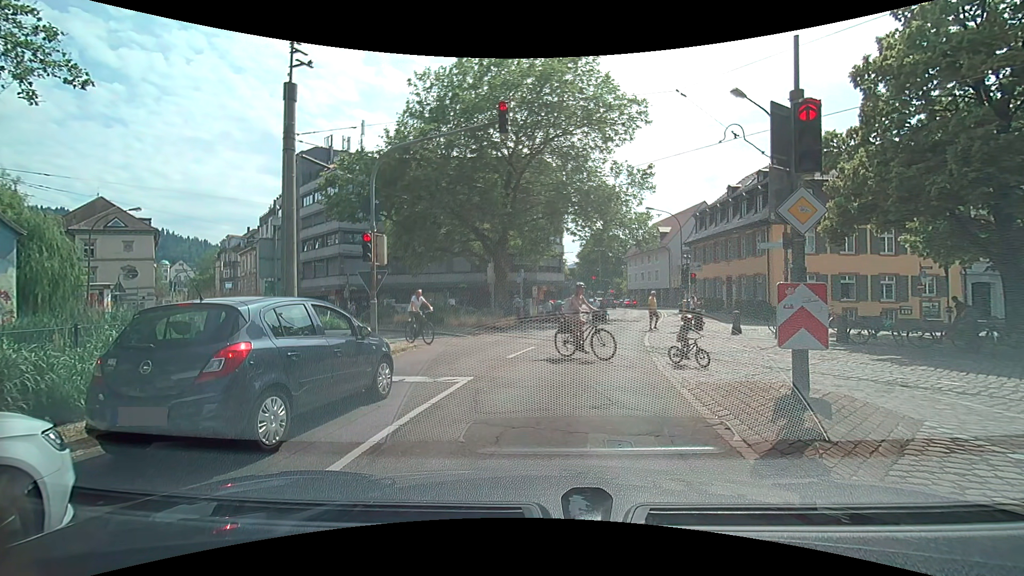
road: primary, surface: asphalt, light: Day
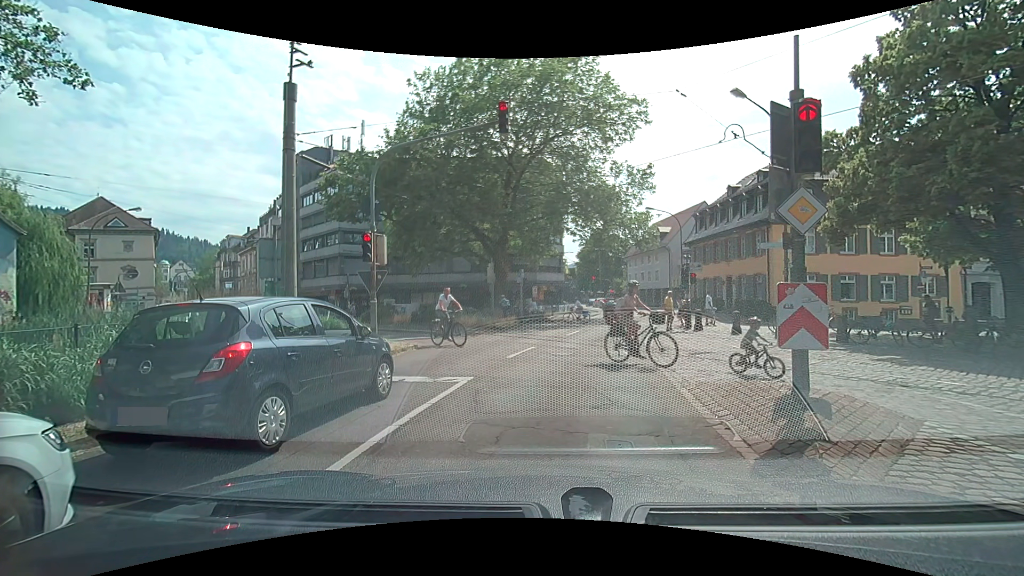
(0.0, 0.0) m; 0°
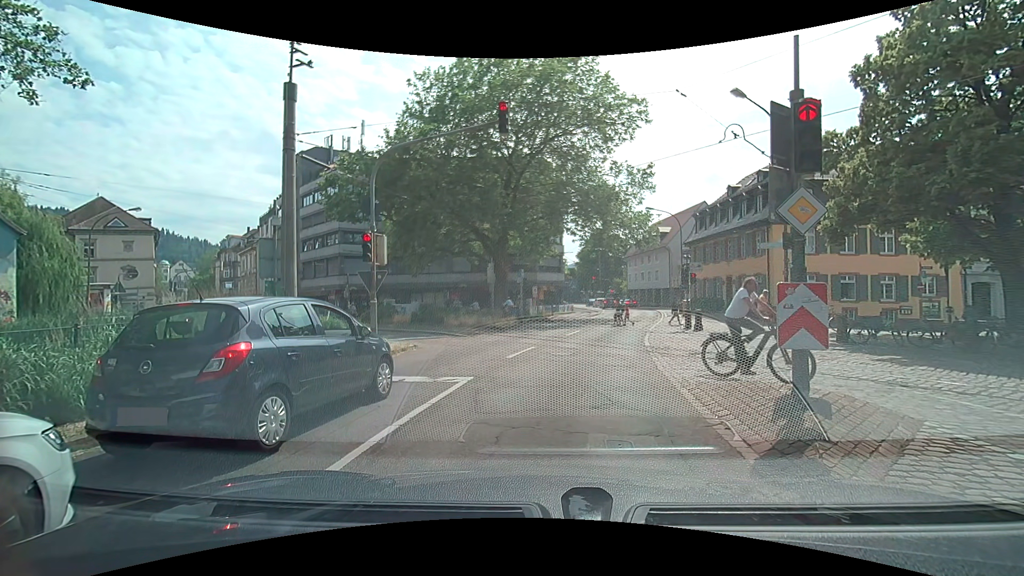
(0.0, 0.0) m; 0°
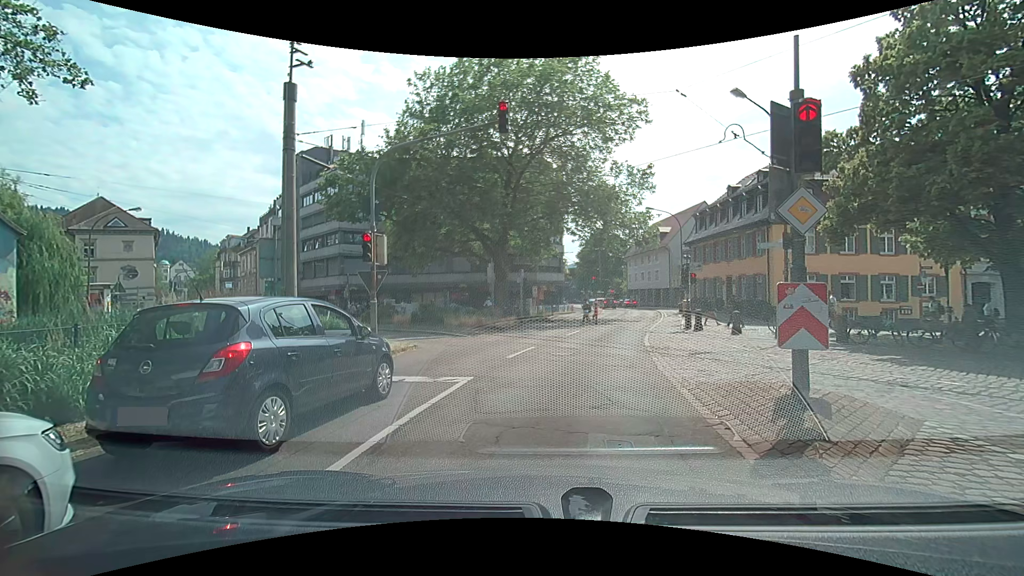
(0.0, 0.0) m; 0°
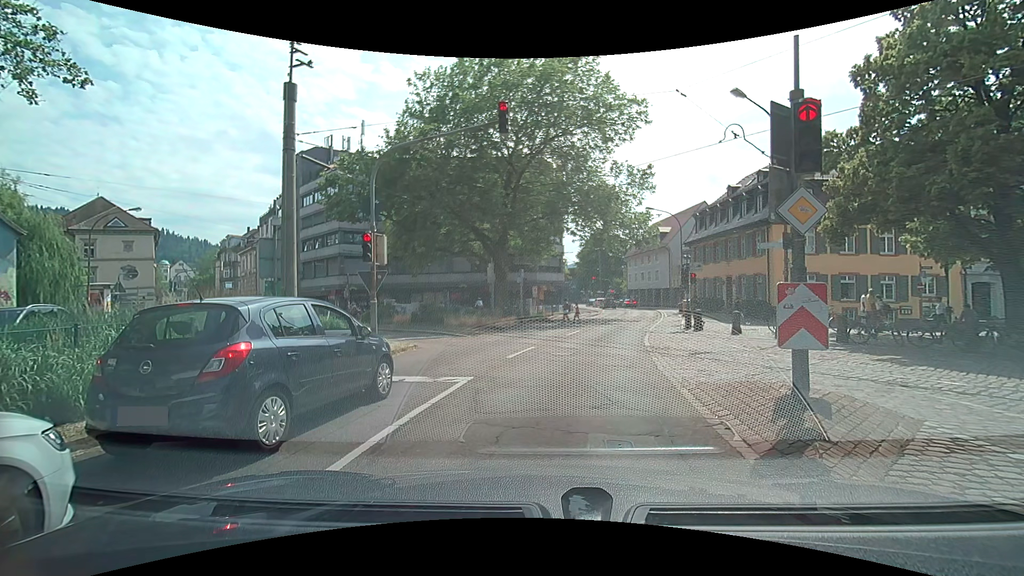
(0.0, 0.0) m; 0°
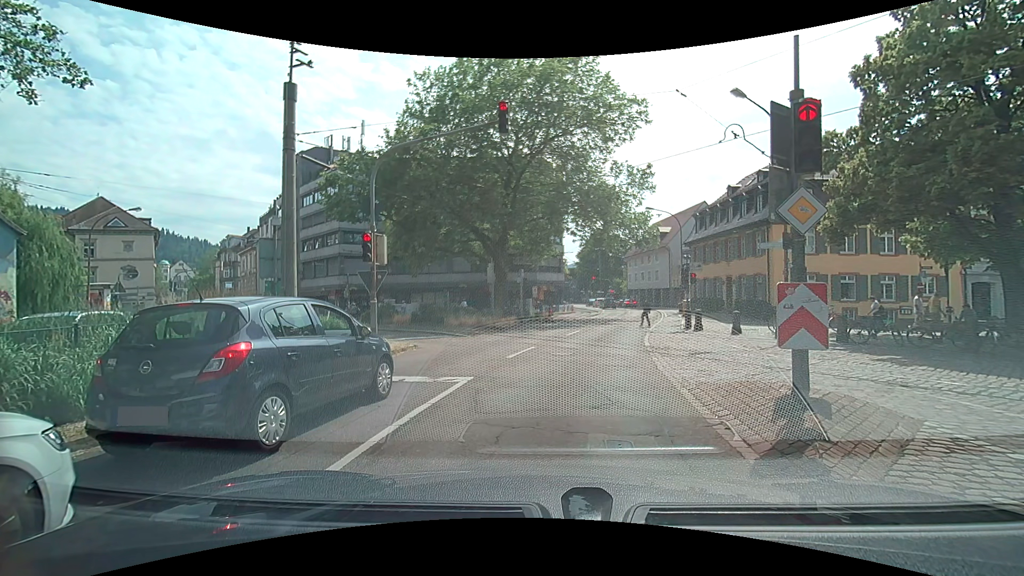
(0.0, 0.0) m; 0°
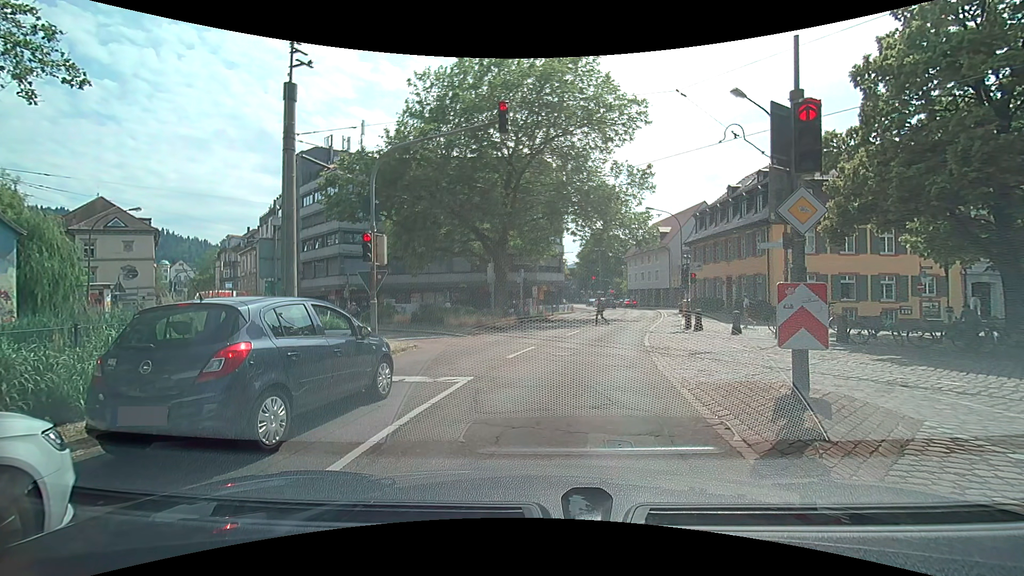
(0.0, 0.0) m; 0°
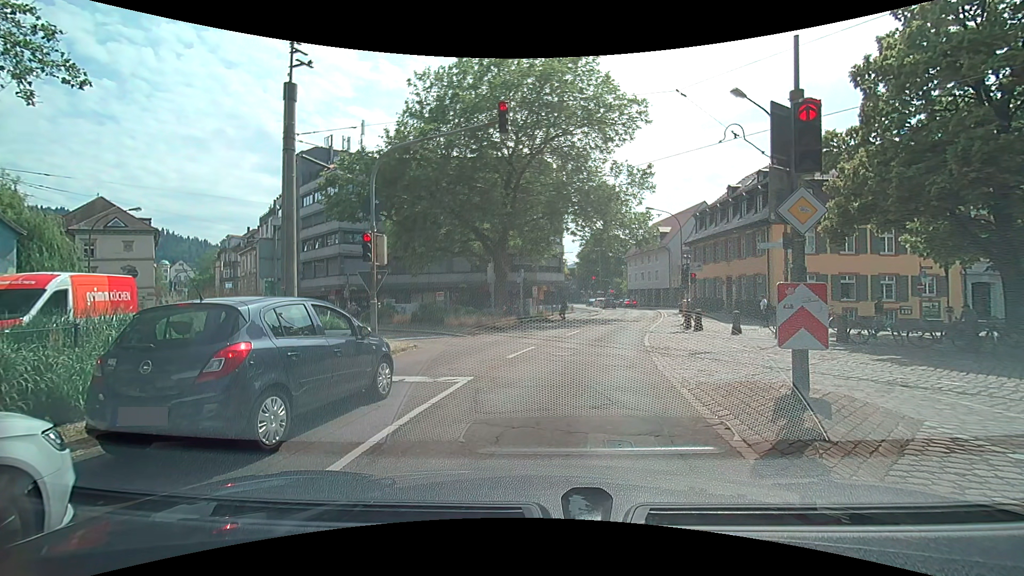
(0.0, 0.0) m; 0°
